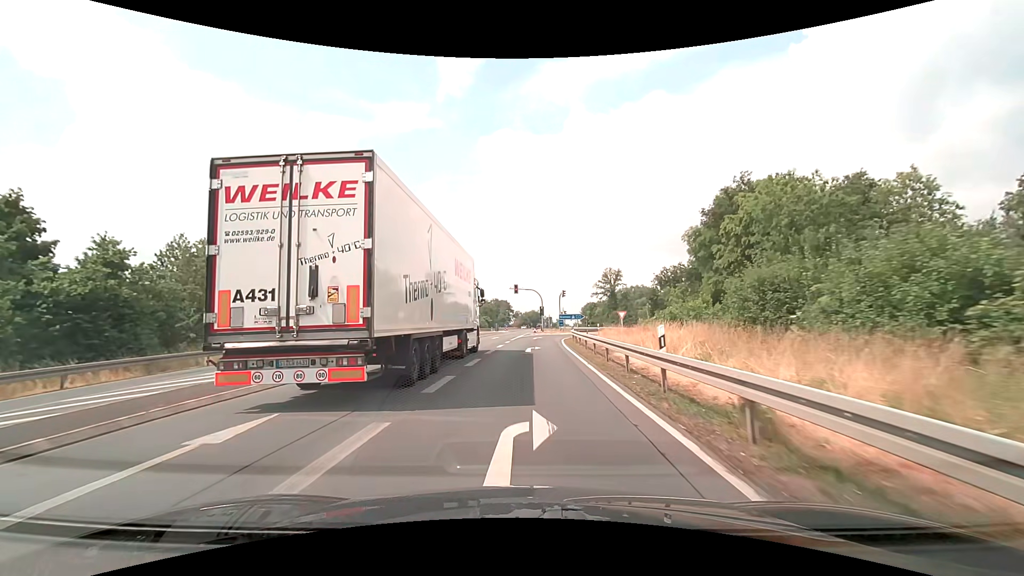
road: primary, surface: asphalt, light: Day
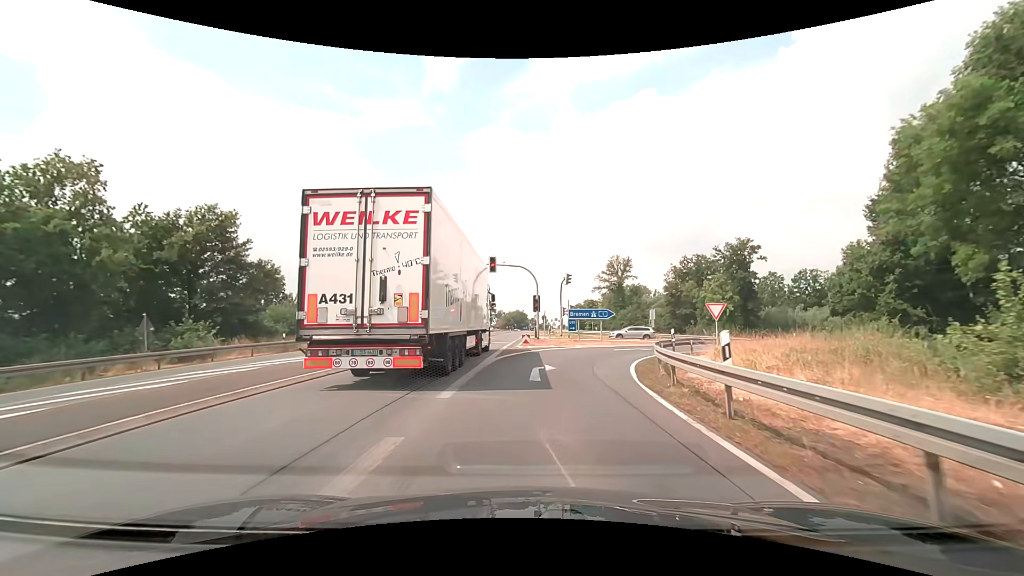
(+0.1, +30.0) m; +2°
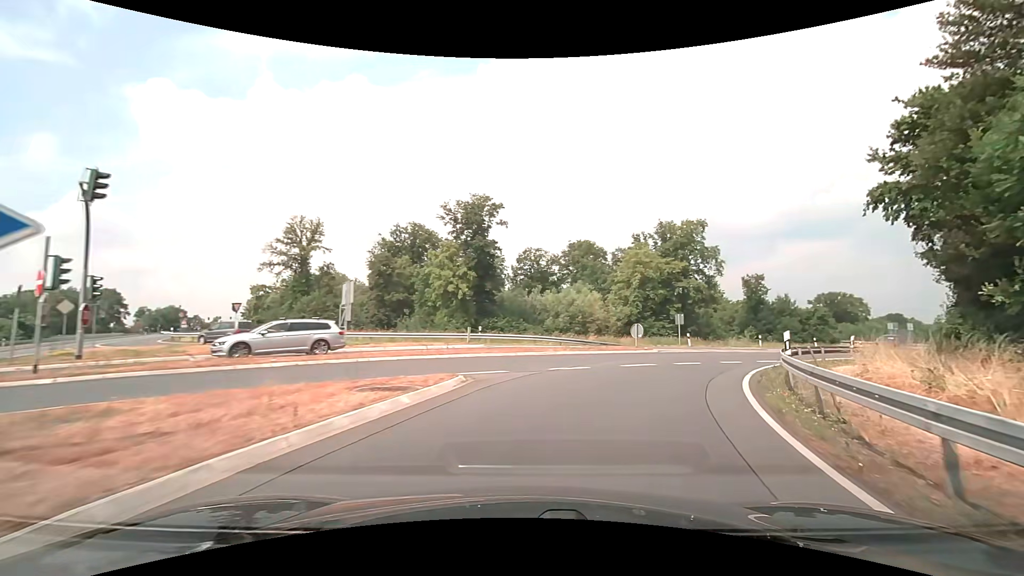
(+7.1, +31.7) m; +32°
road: motorway_link
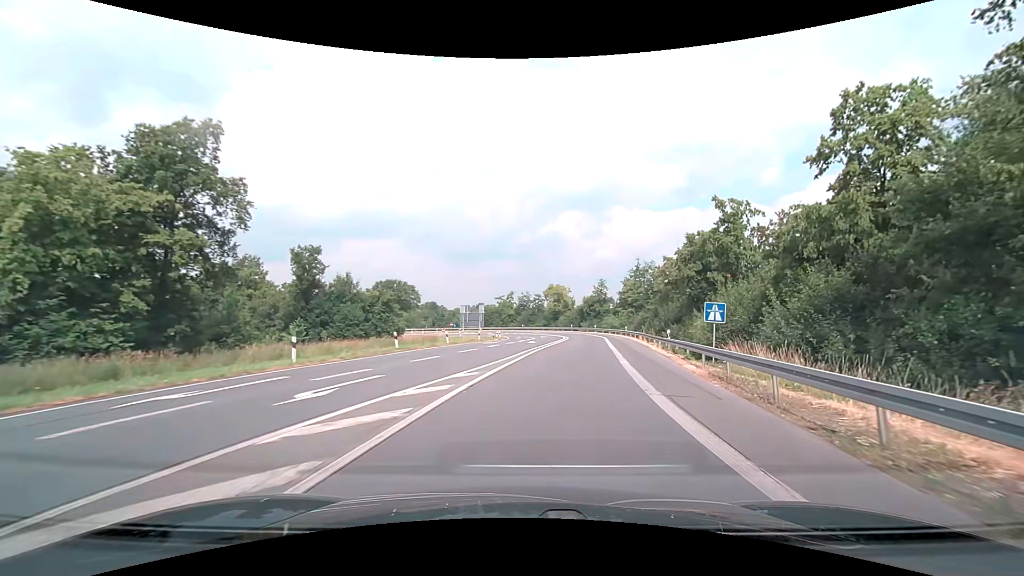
(+13.2, +29.1) m; +48°
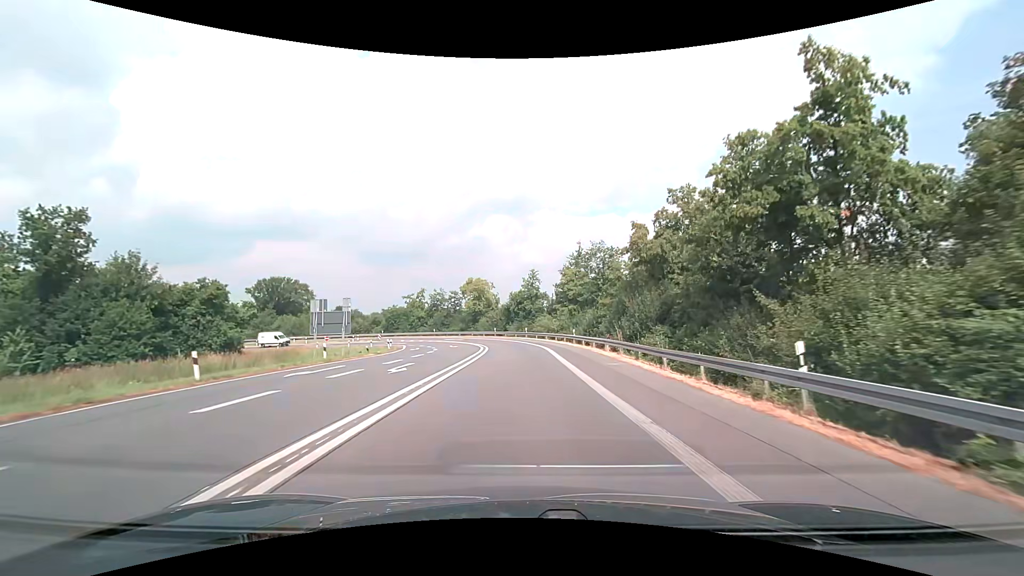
(+2.3, +22.4) m; +9°
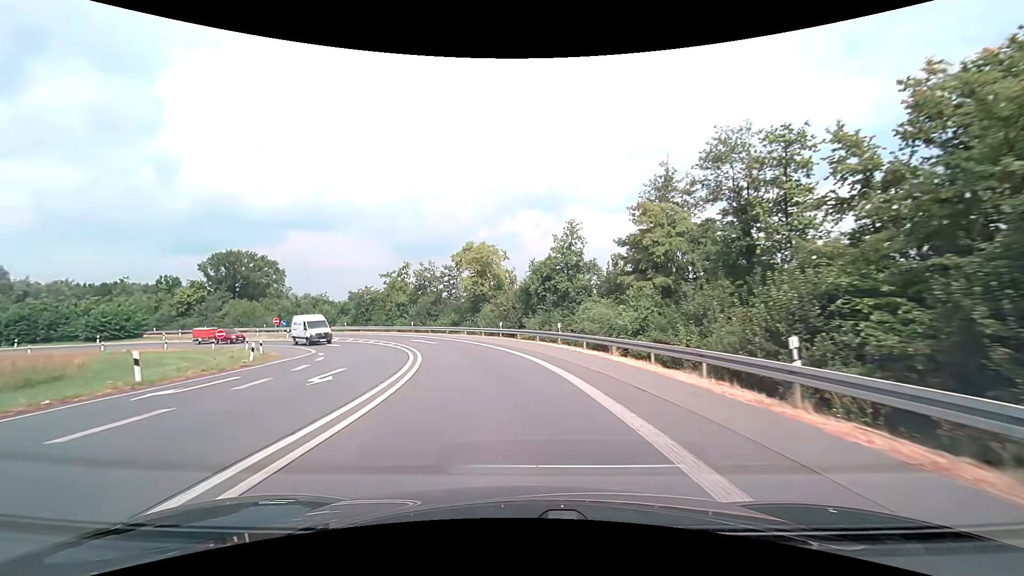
(+0.2, +33.7) m; -2°
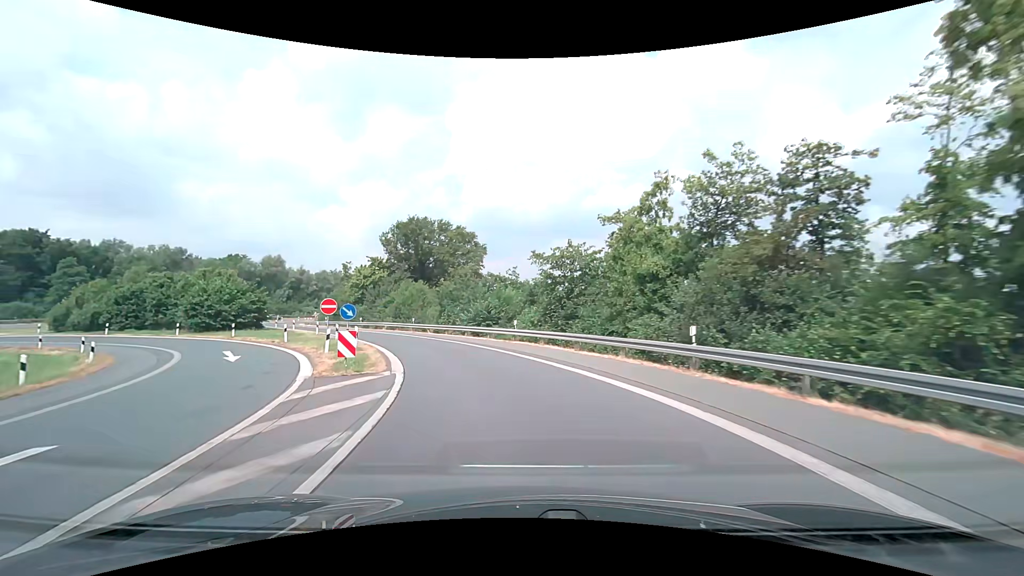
(-9.5, +43.0) m; -28°
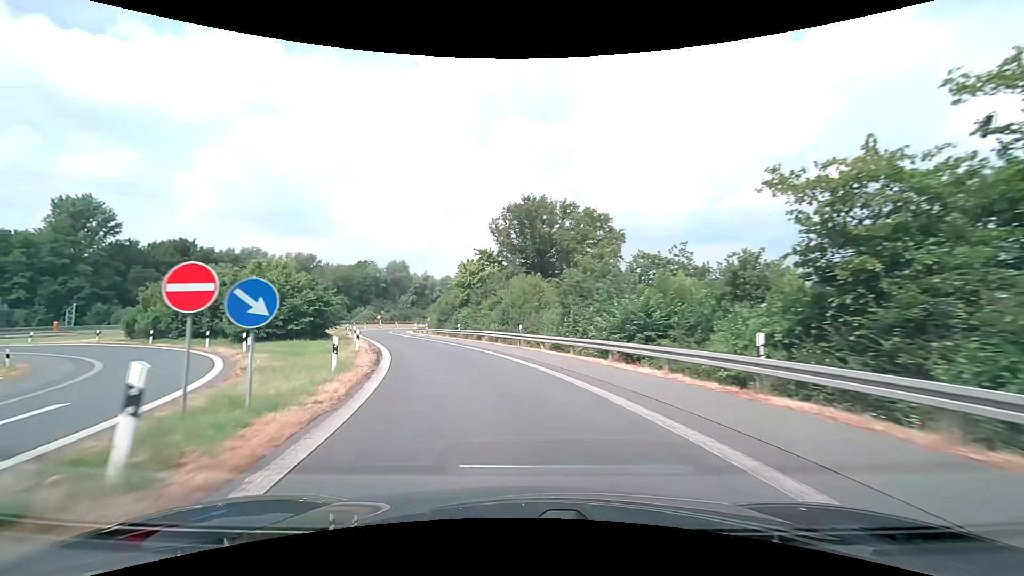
(-2.1, +17.8) m; -14°
(-1, +10) (-3, +20) (-6, +29) (-10, +39) (-14, +48) (-18, +57) (-21, +66) (-24, +76) (-26, +86) (-27, +95) m
